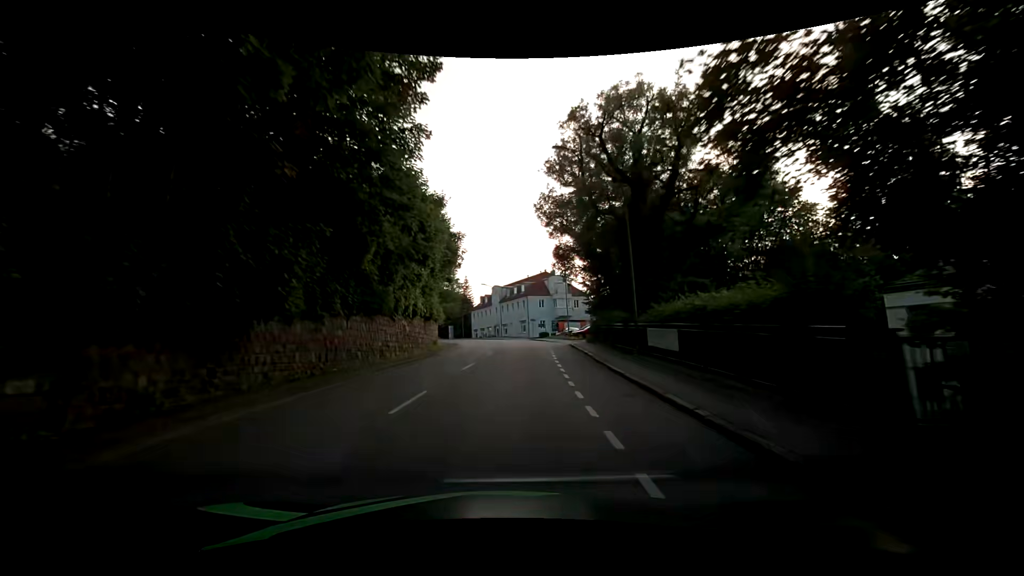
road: tertiary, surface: asphalt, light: Day
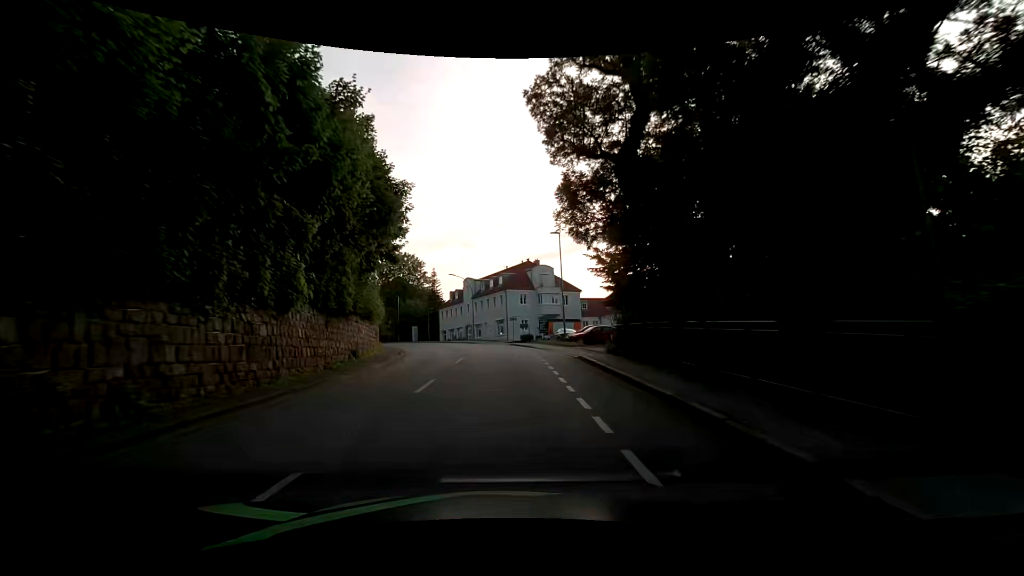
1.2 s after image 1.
(+0.3, +15.2) m; +2°
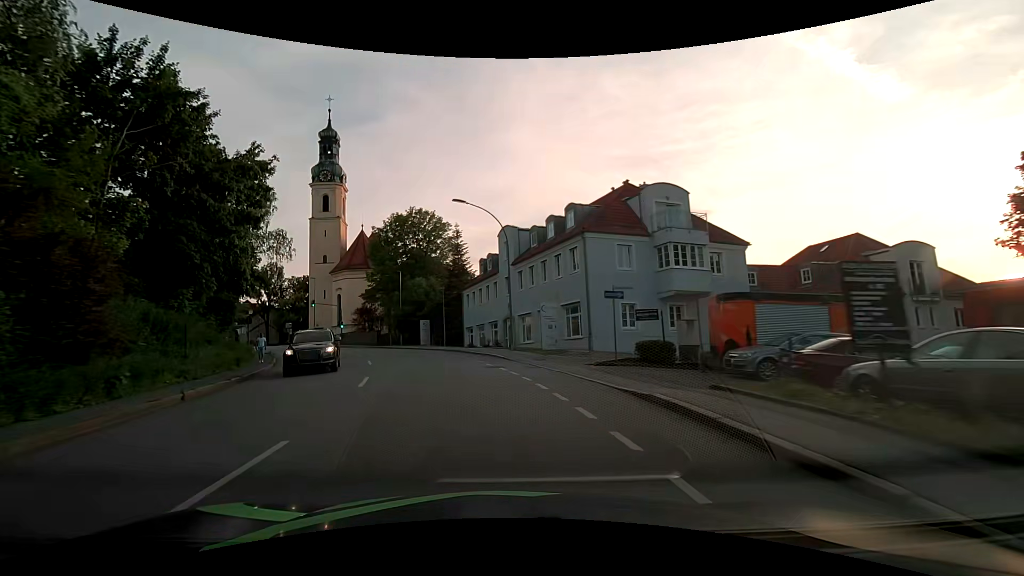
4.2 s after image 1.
(-0.9, +36.6) m; -7°
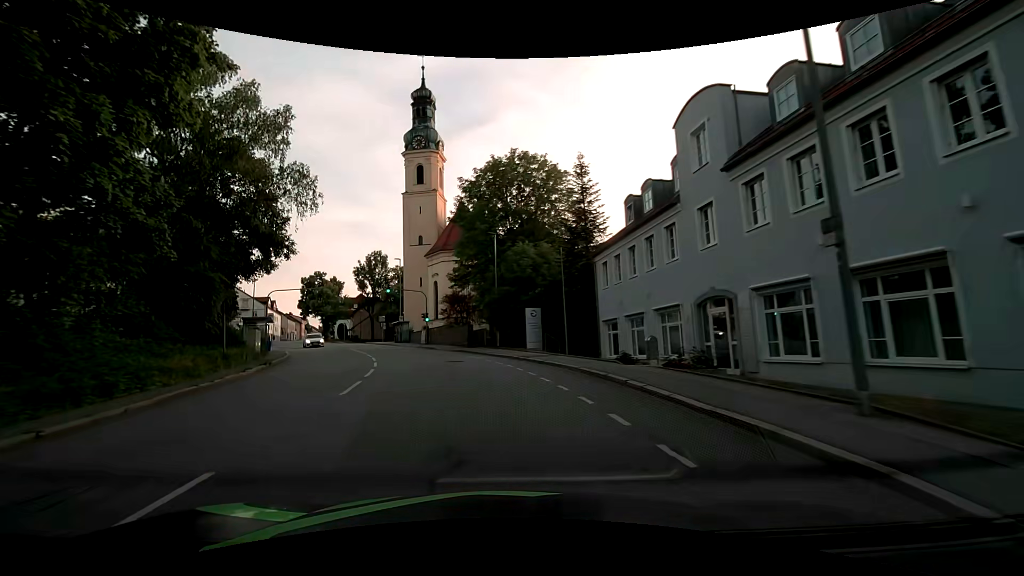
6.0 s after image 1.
(-2.3, +21.0) m; -14°
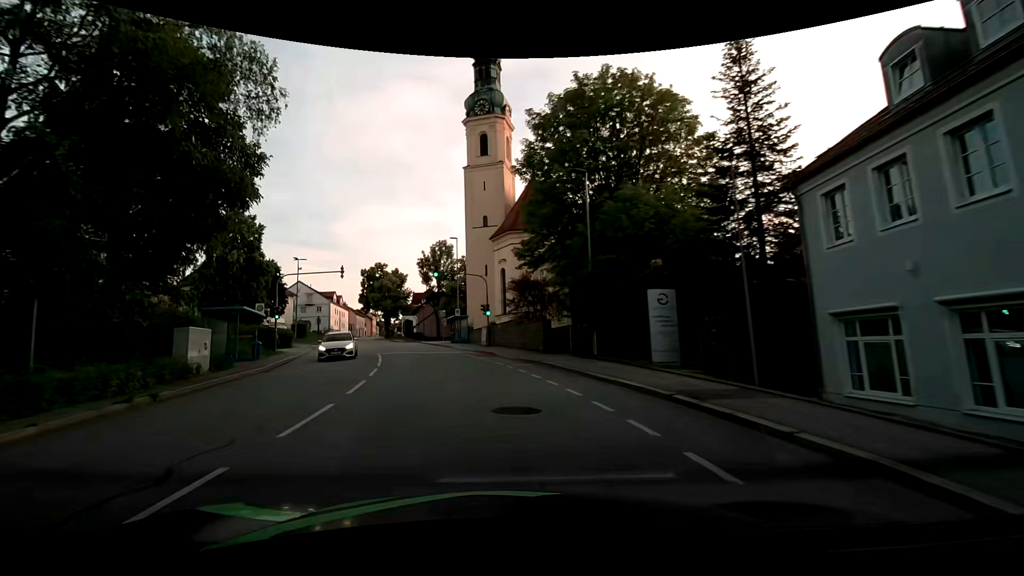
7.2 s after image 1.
(-0.9, +13.7) m; -7°
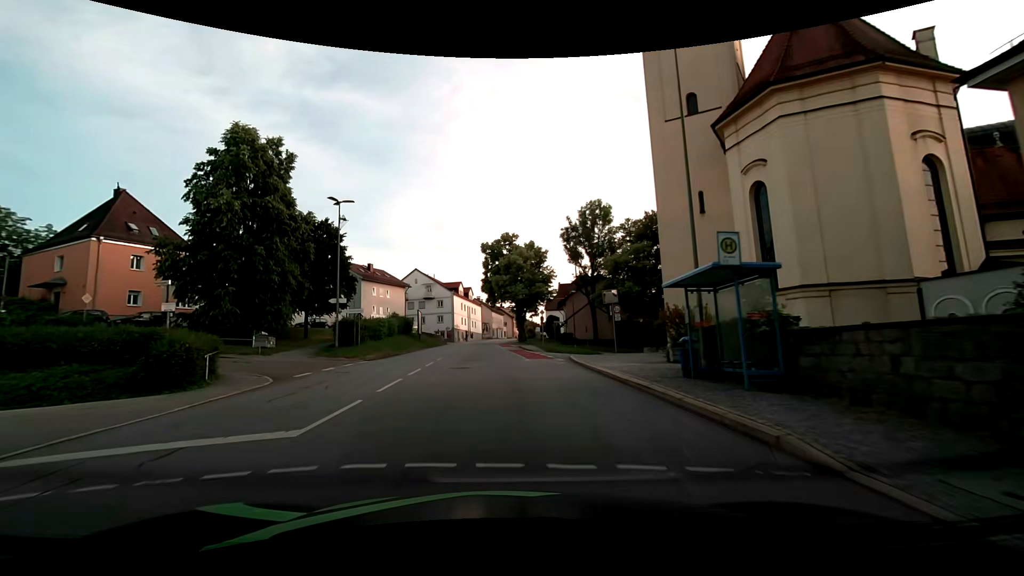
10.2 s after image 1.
(-5.7, +34.1) m; -17°
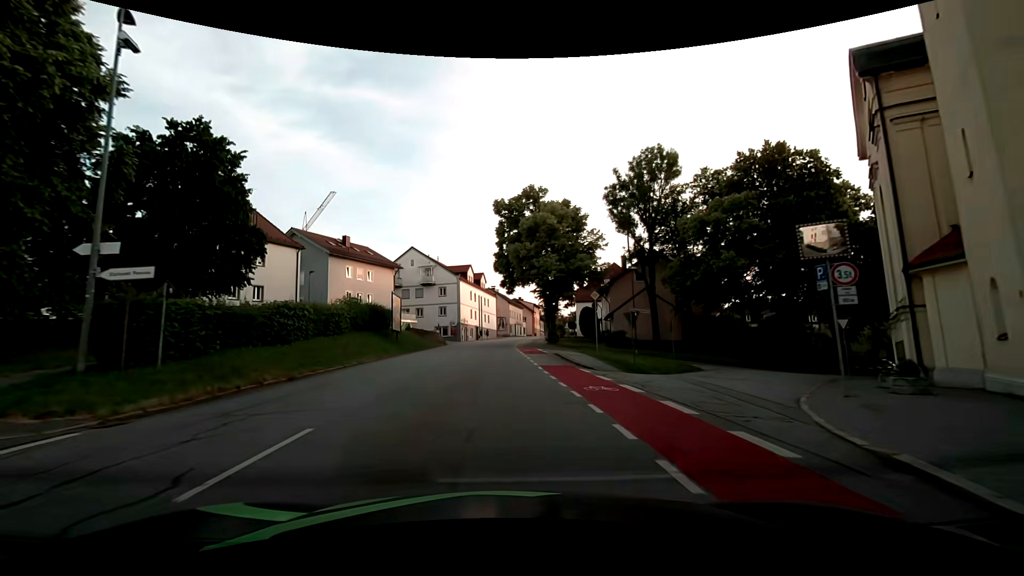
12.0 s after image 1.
(-0.8, +21.4) m; -3°
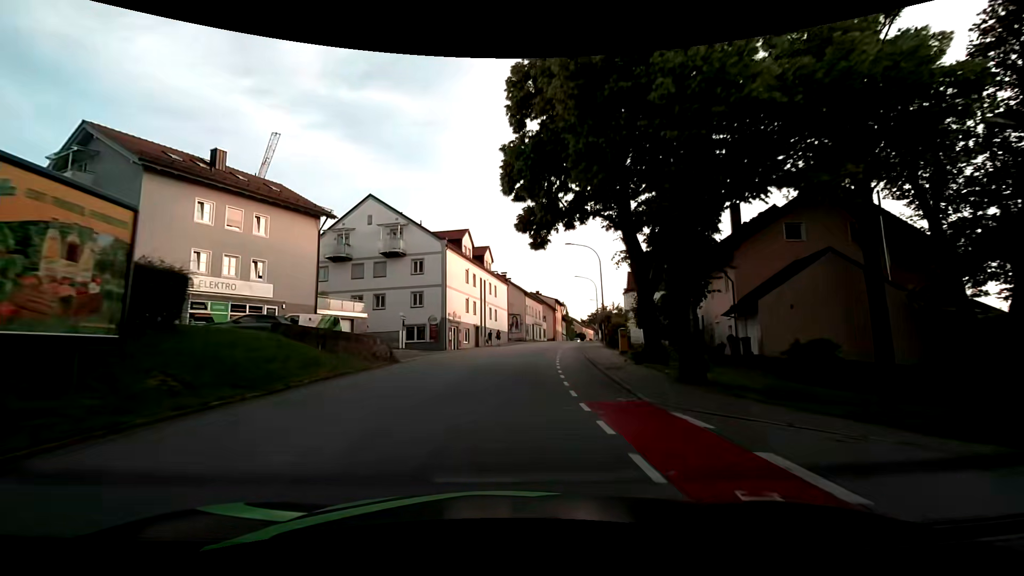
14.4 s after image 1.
(-0.7, +29.7) m; -2°
(0, +10) (+1, +20) (+2, +30) (+3, +40) (+5, +50) (+6, +60) (+8, +69) (+11, +79) (+13, +89) (+15, +99) m
